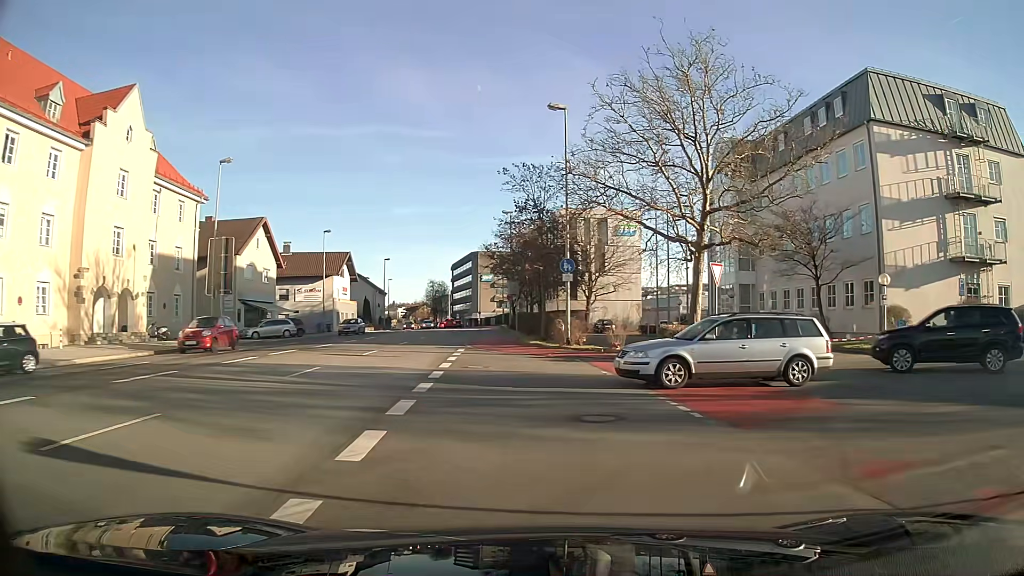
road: primary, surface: asphalt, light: Day
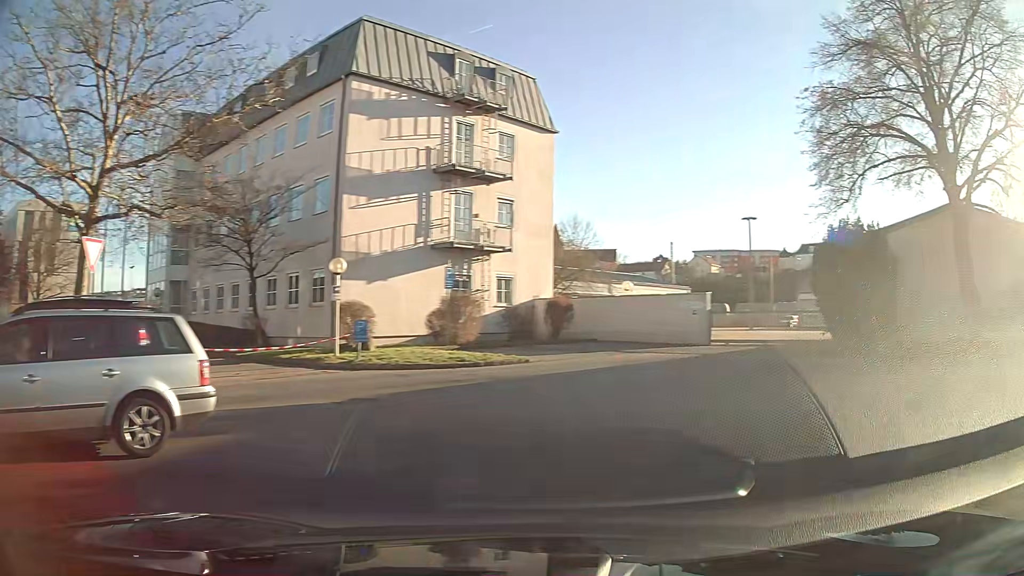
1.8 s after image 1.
(+2.8, +6.8) m; +48°
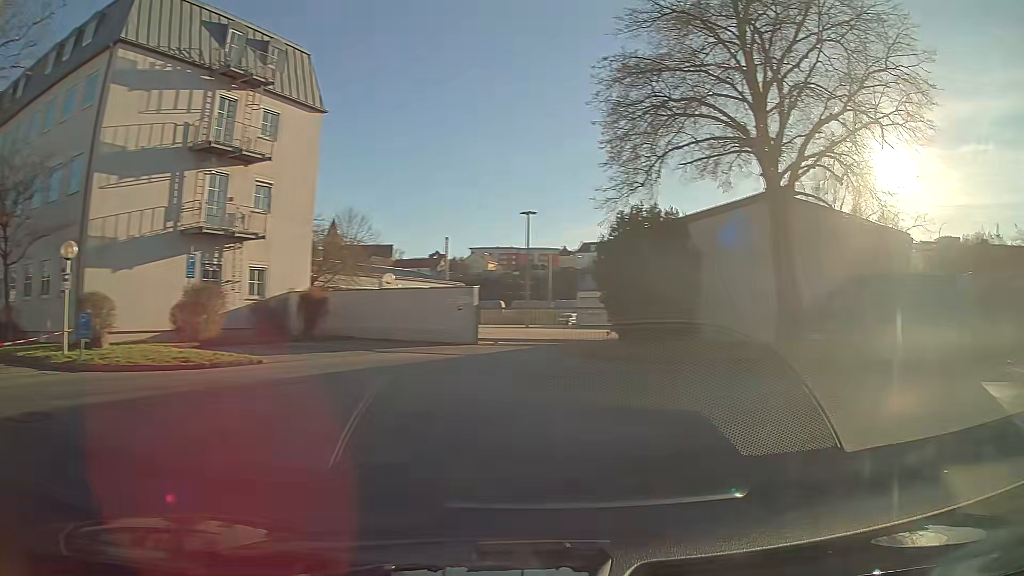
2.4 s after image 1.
(+0.5, +2.8) m; +19°
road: residential
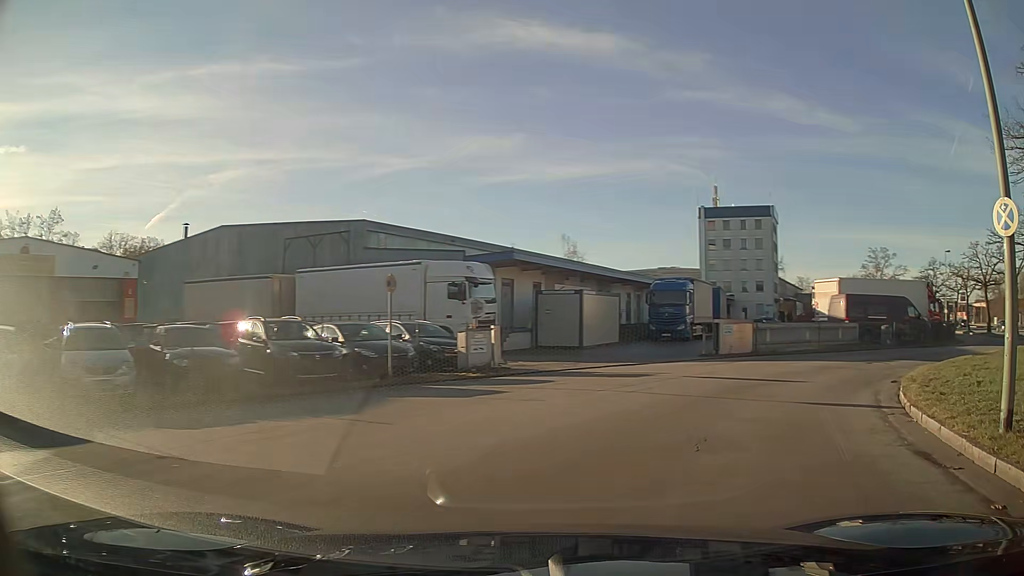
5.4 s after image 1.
(+11.0, +10.5) m; +84°
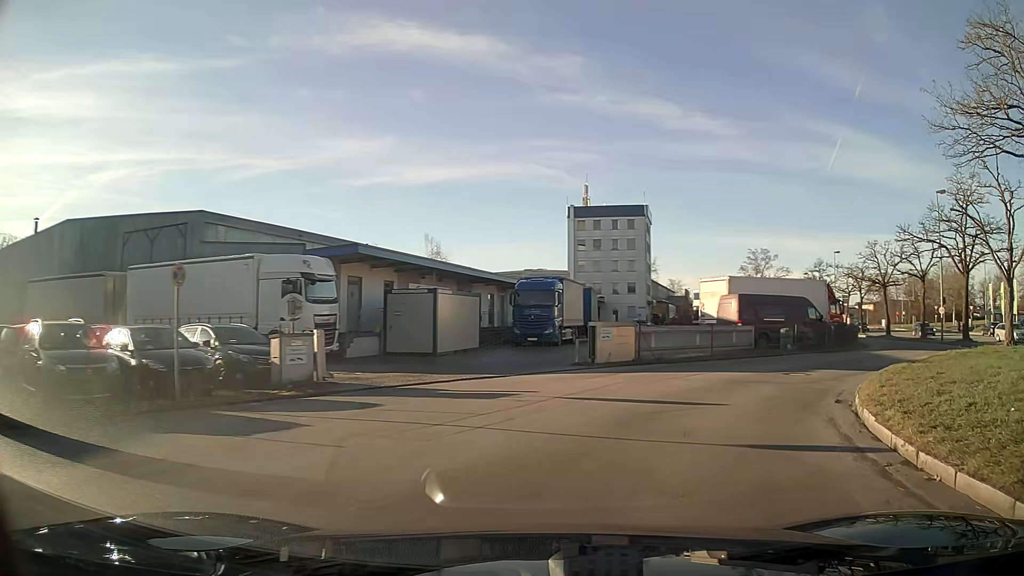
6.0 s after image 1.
(+0.4, +3.9) m; +11°
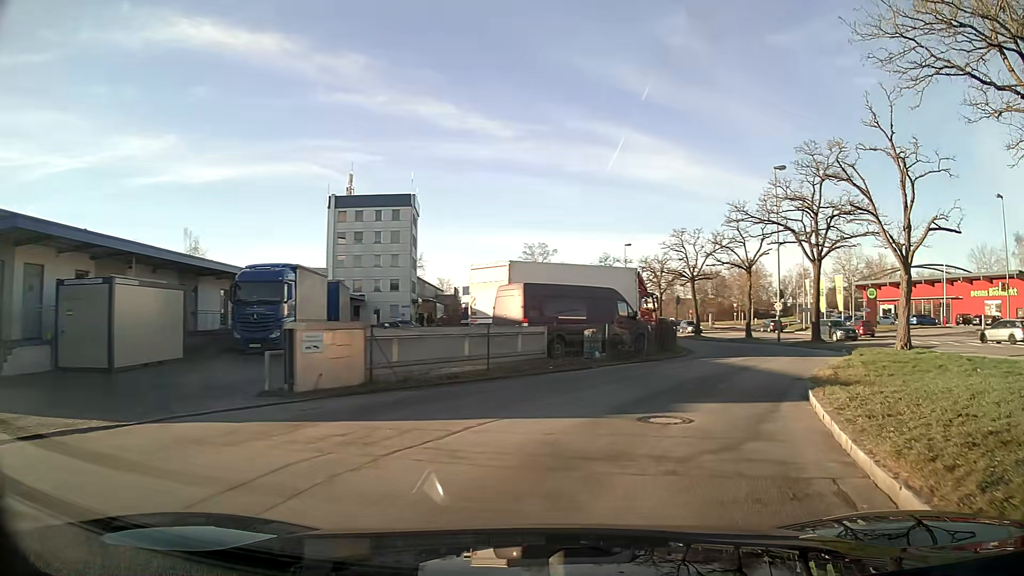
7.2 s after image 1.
(+1.5, +8.6) m; +19°
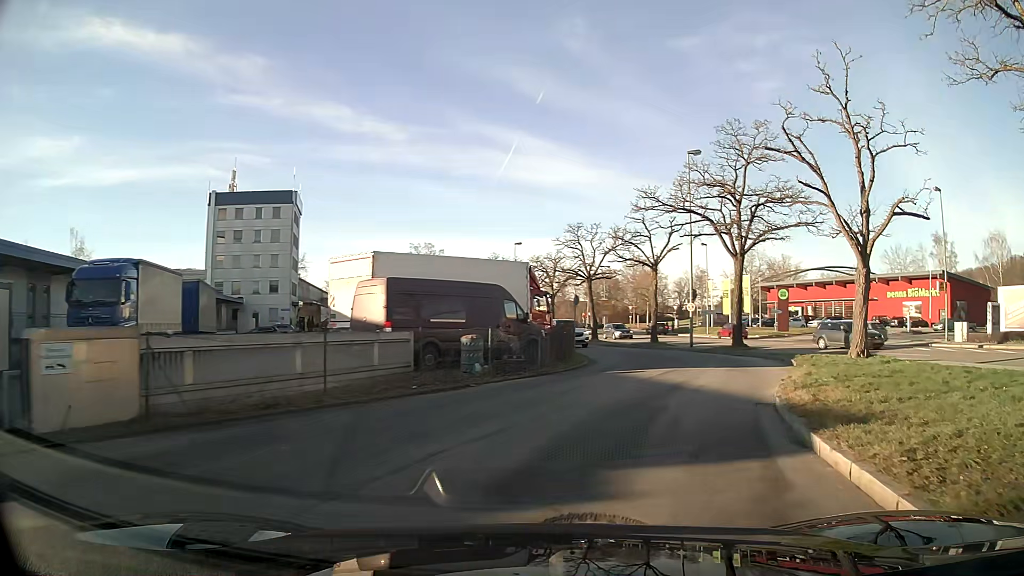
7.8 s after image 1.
(+0.4, +4.8) m; +9°
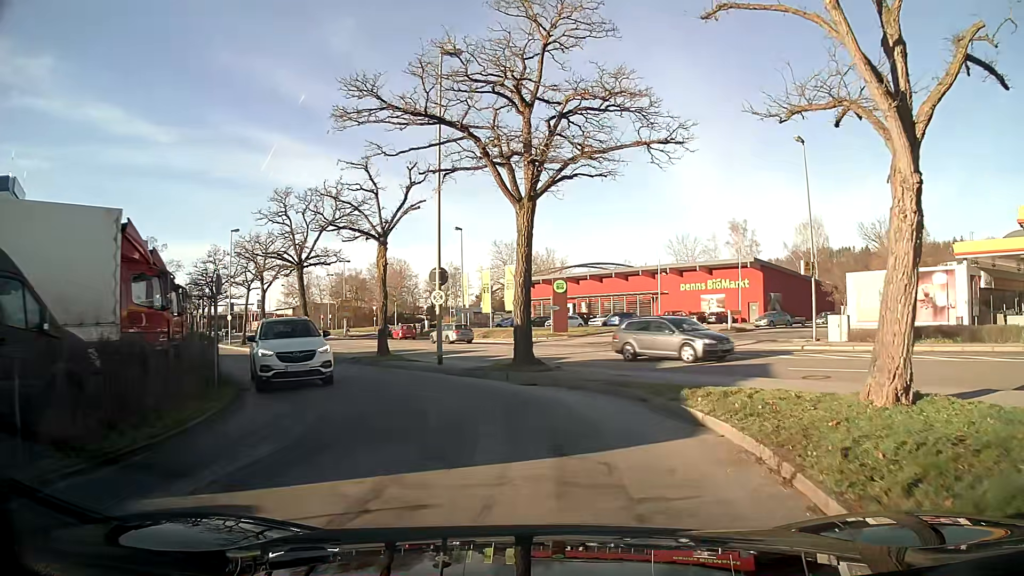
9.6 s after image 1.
(+2.3, +13.3) m; +18°
(-1, +10) (-5, +19) (-11, +27) (-17, +35) (-23, +43) (-28, +52) (-34, +60) (-39, +68) (-45, +77) (-50, +85) m
